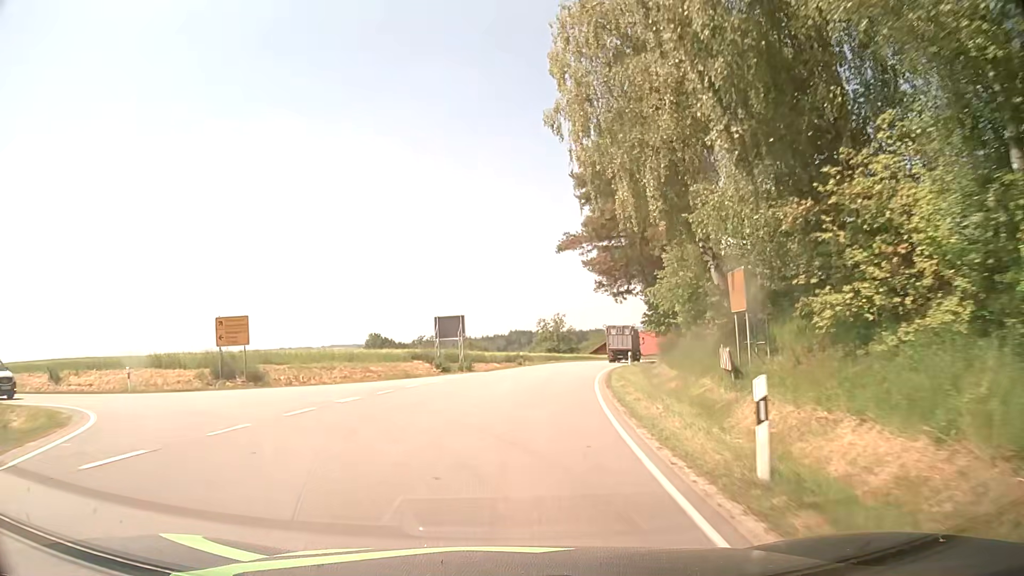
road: tertiary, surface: asphalt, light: Day
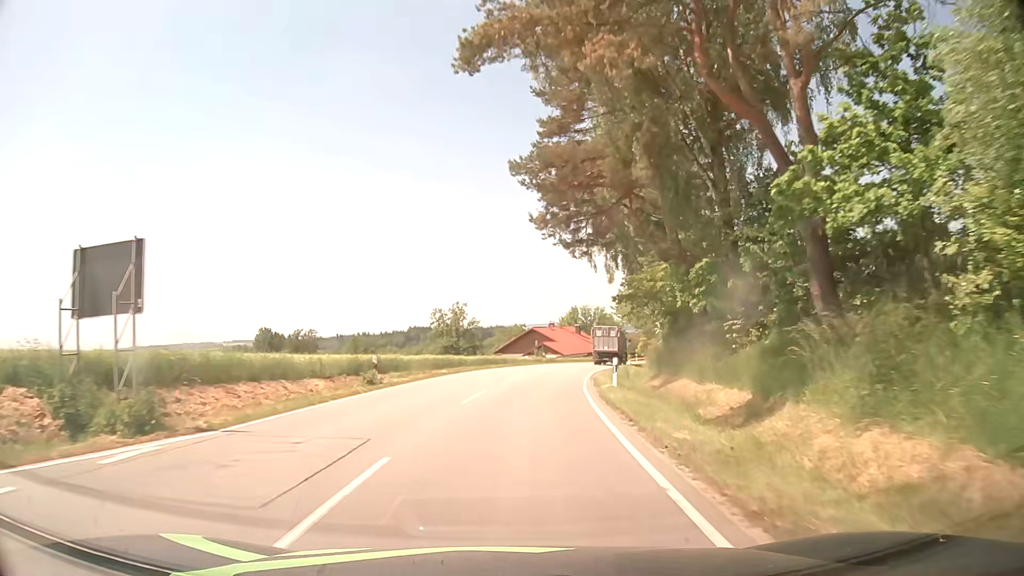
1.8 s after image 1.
(+2.0, +26.7) m; +8°
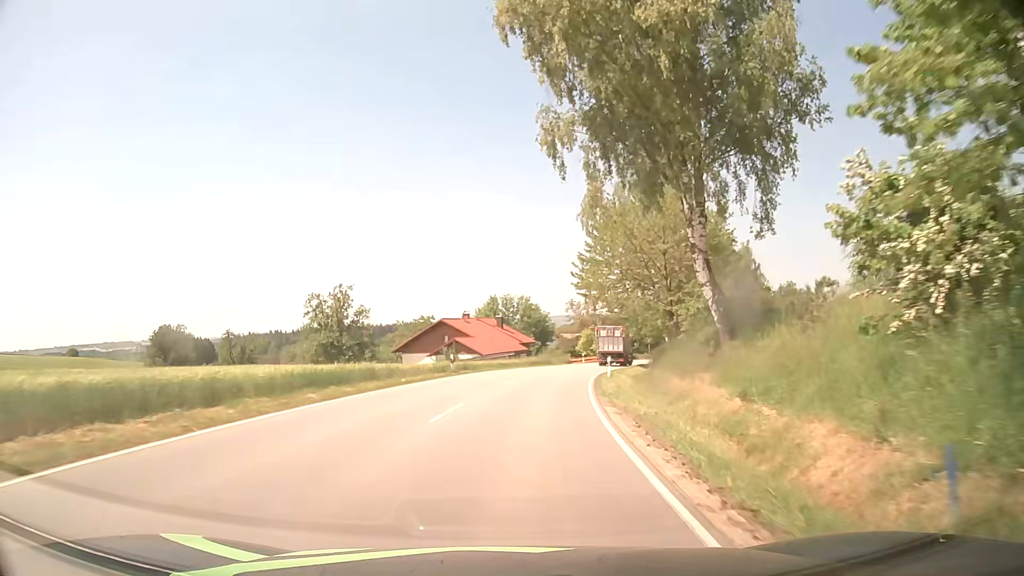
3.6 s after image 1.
(+1.9, +27.4) m; +7°
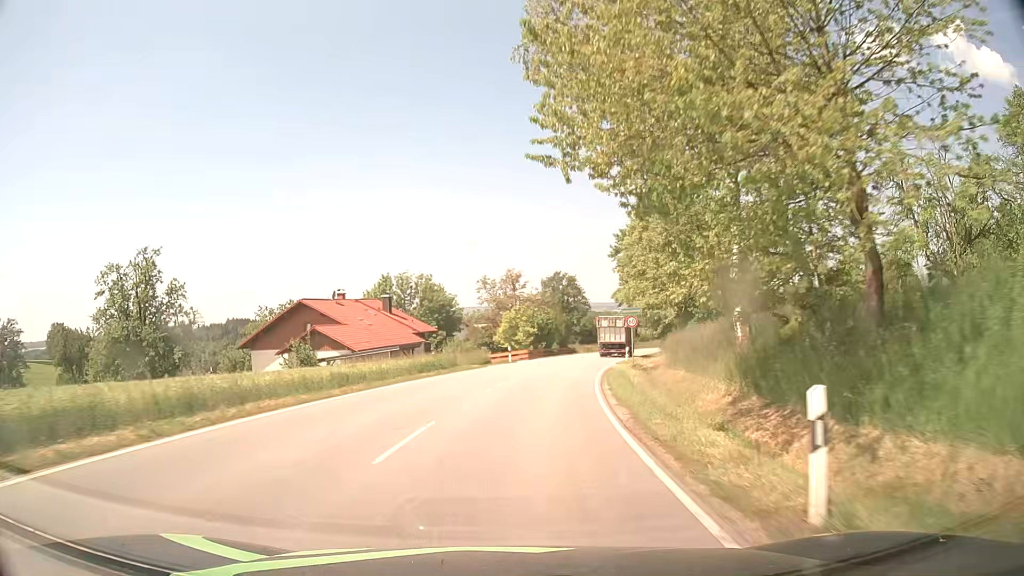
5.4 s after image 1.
(+1.9, +28.1) m; +7°
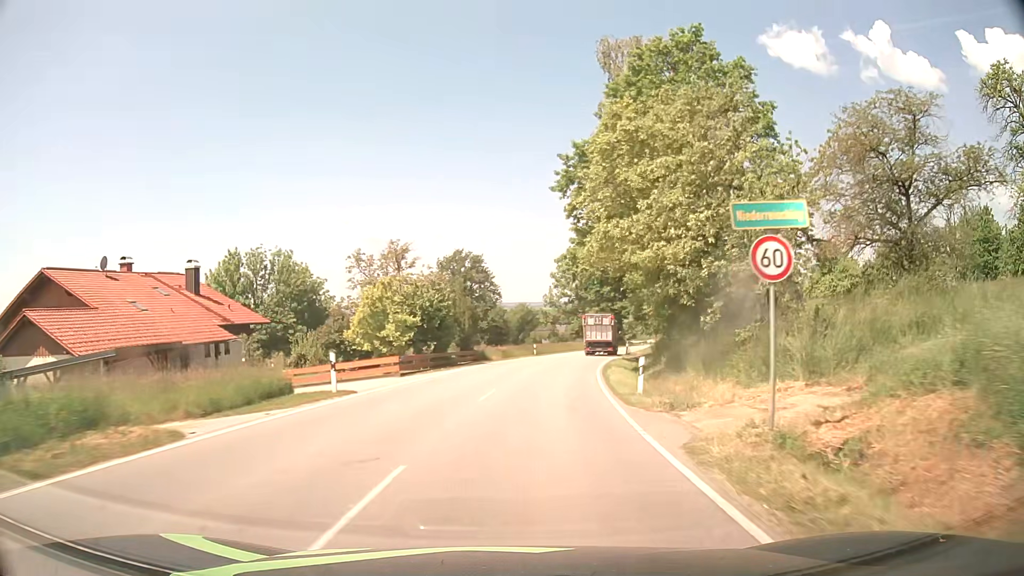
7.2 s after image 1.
(+2.0, +27.6) m; +8°
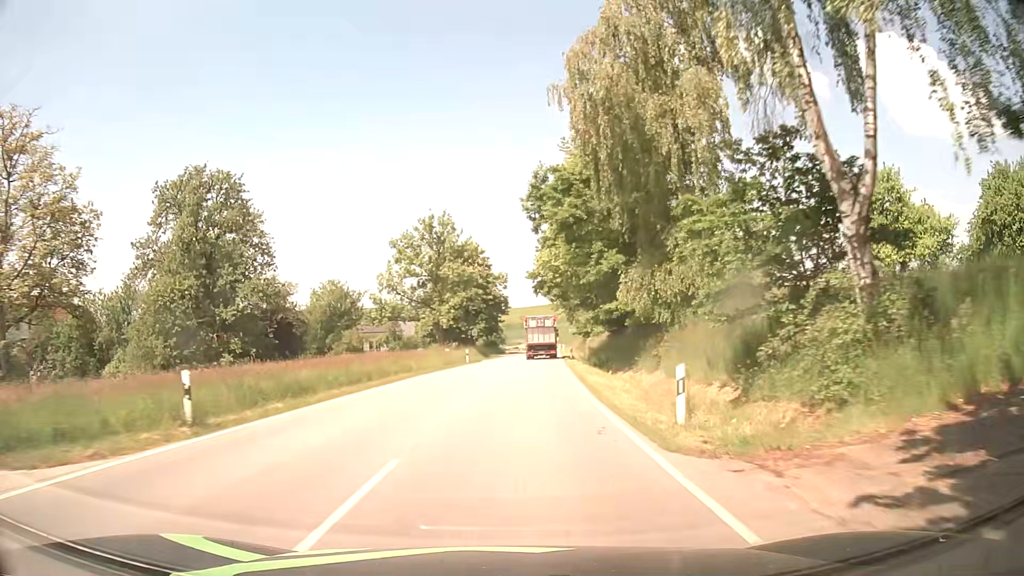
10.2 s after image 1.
(+5.3, +46.4) m; +12°
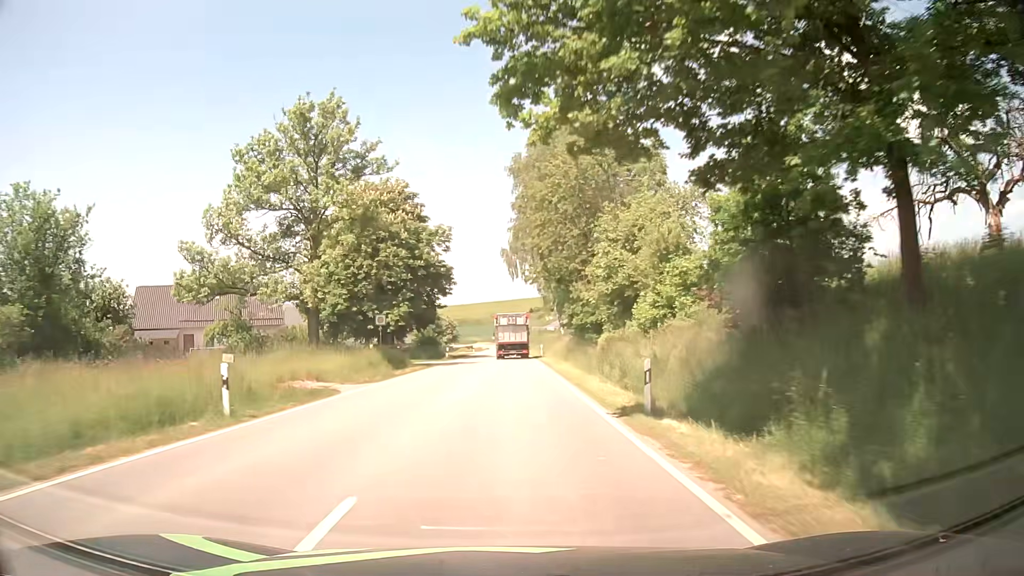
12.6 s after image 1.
(+1.8, +37.6) m; +4°
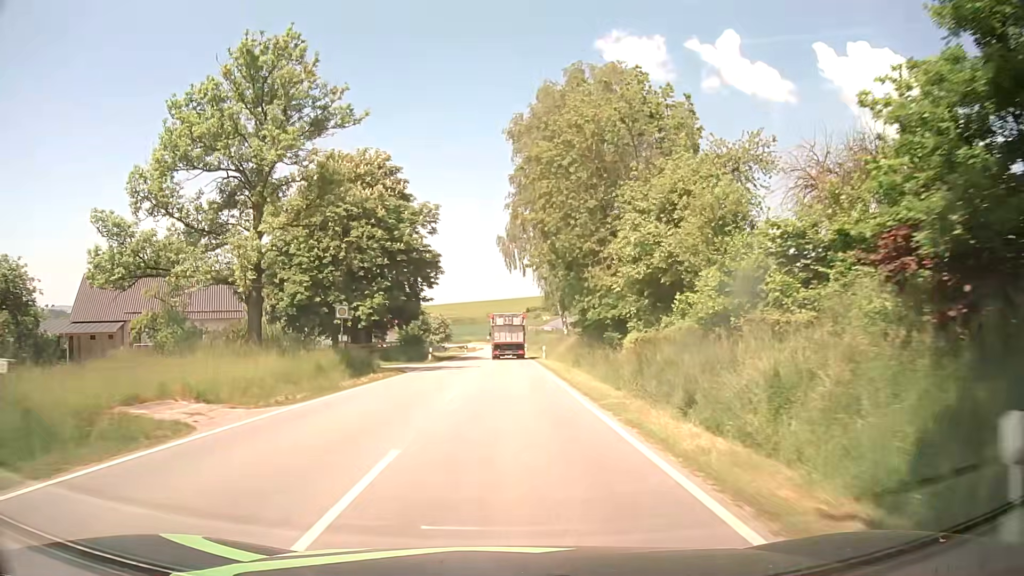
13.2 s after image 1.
(+0.1, +9.2) m; +1°
(0, +10) (0, +20) (0, +30) (0, +40) (0, +50) (0, +60) (0, +70) (0, +80) (0, +90) (0, +100) m
